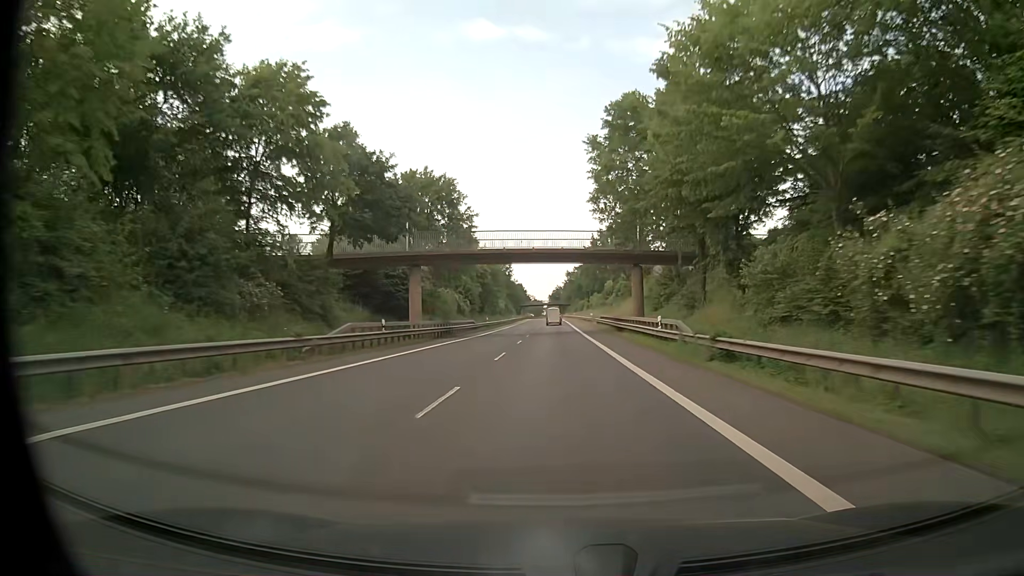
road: primary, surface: asphalt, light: Day
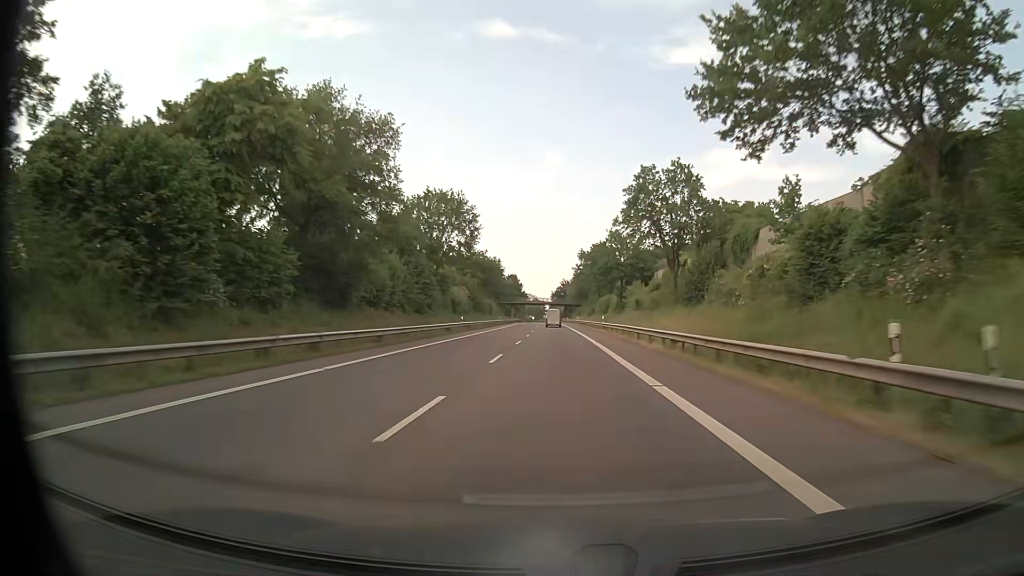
(0.0, +74.4) m; 0°
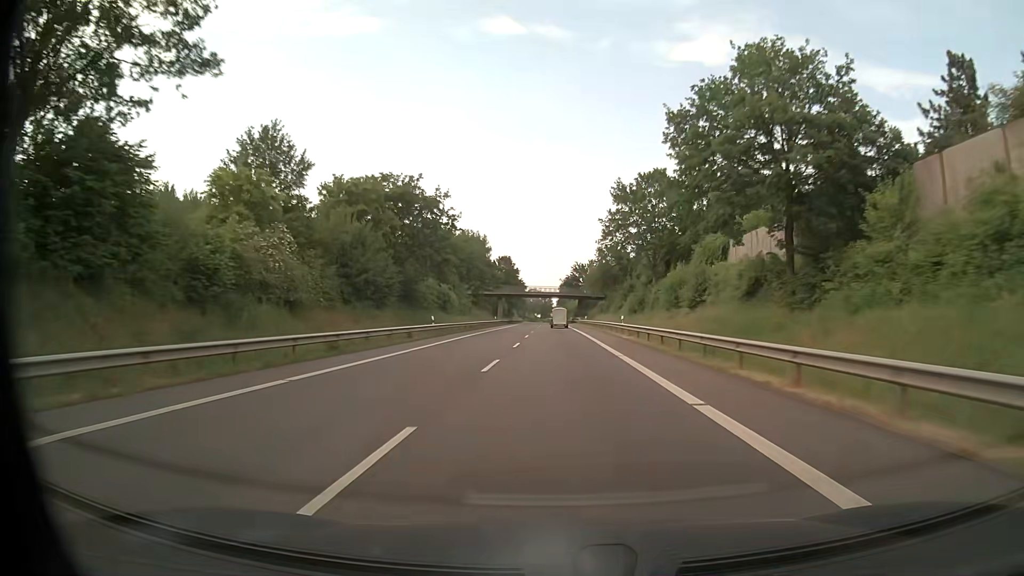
(-0.5, +63.2) m; -1°
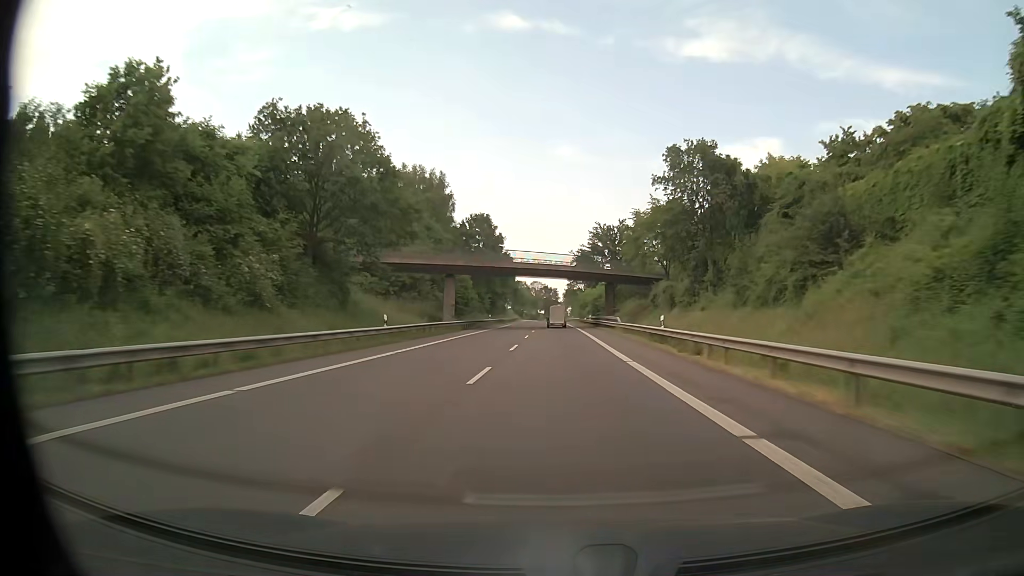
(-0.5, +62.7) m; -1°
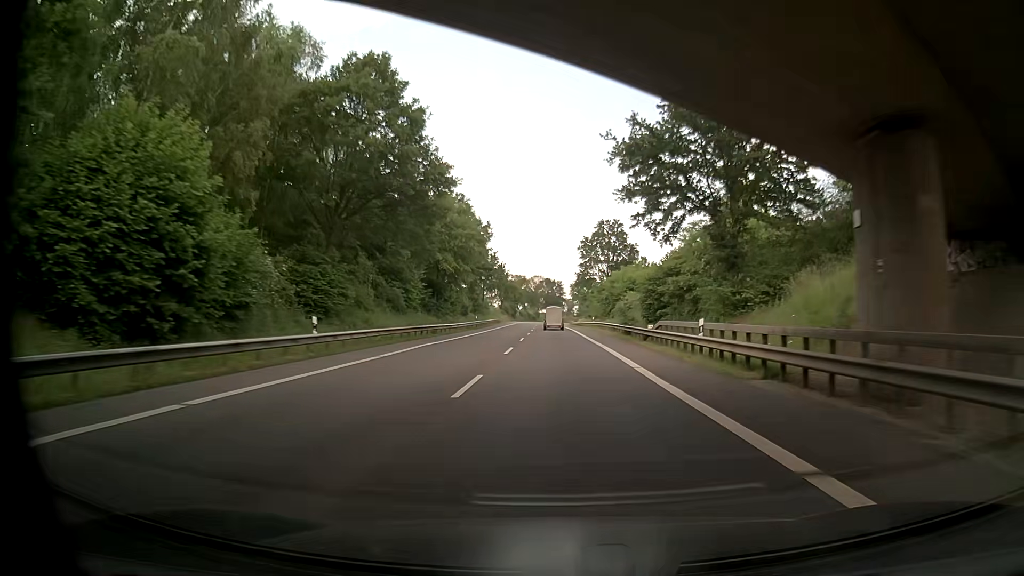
(-0.3, +61.9) m; 0°
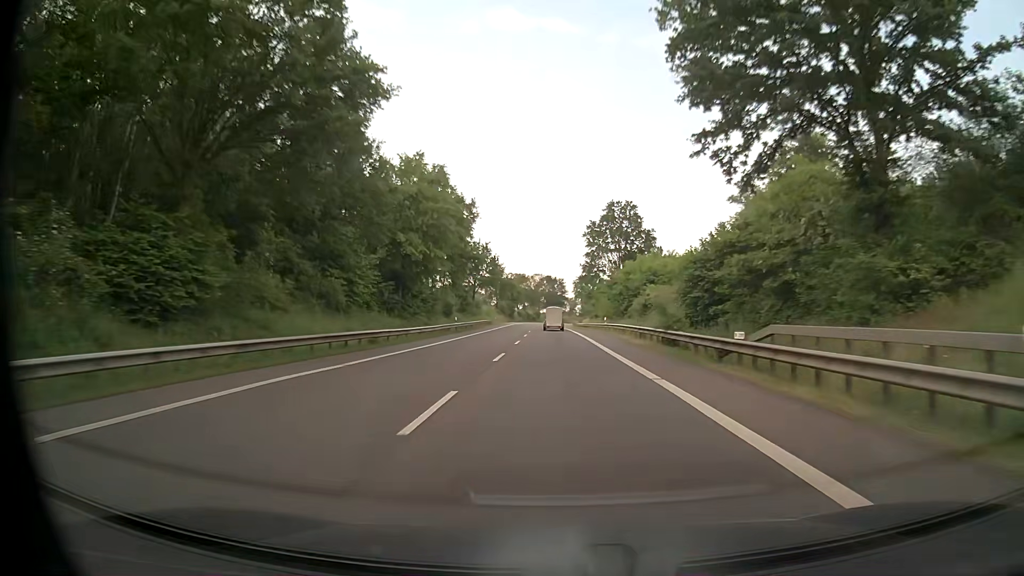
(+0.1, +15.6) m; +1°
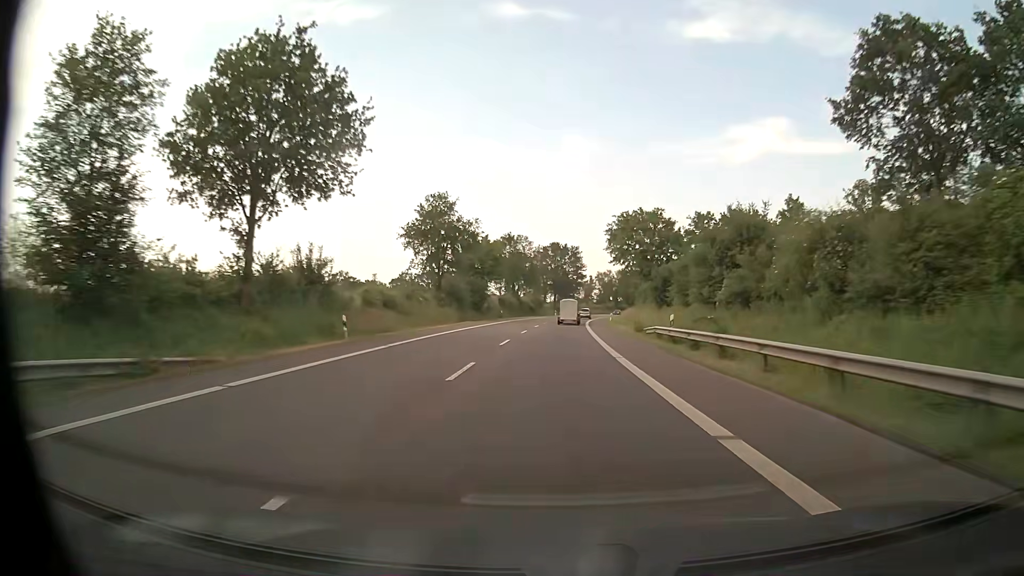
(-1.8, +78.8) m; -2°
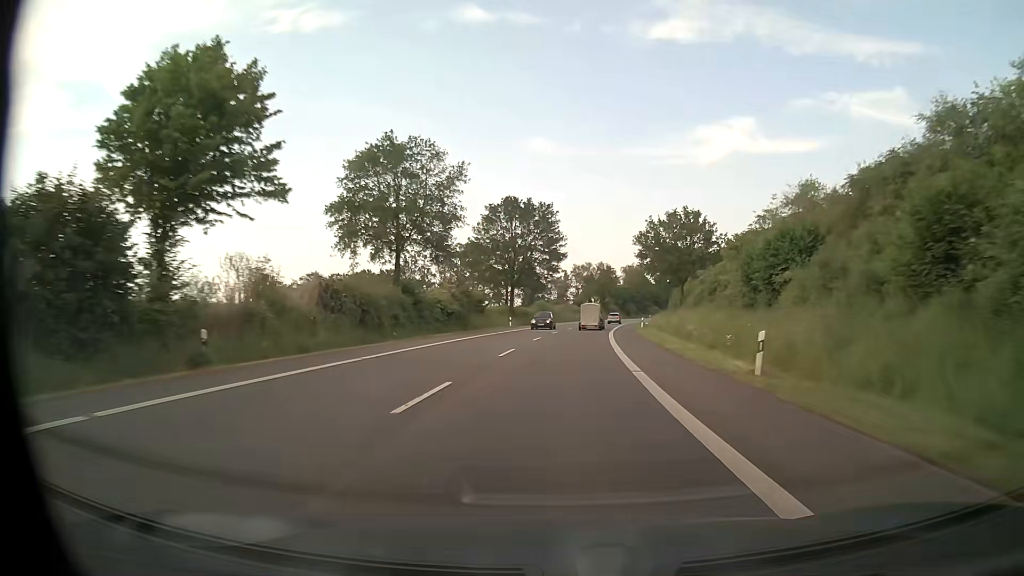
(+1.0, +63.3) m; +2°
(0, +10) (0, +20) (+1, +30) (+1, +40) (+2, +50) (+3, +60) (+4, +70) (+6, +80) (+7, +90) (+9, +99) m
